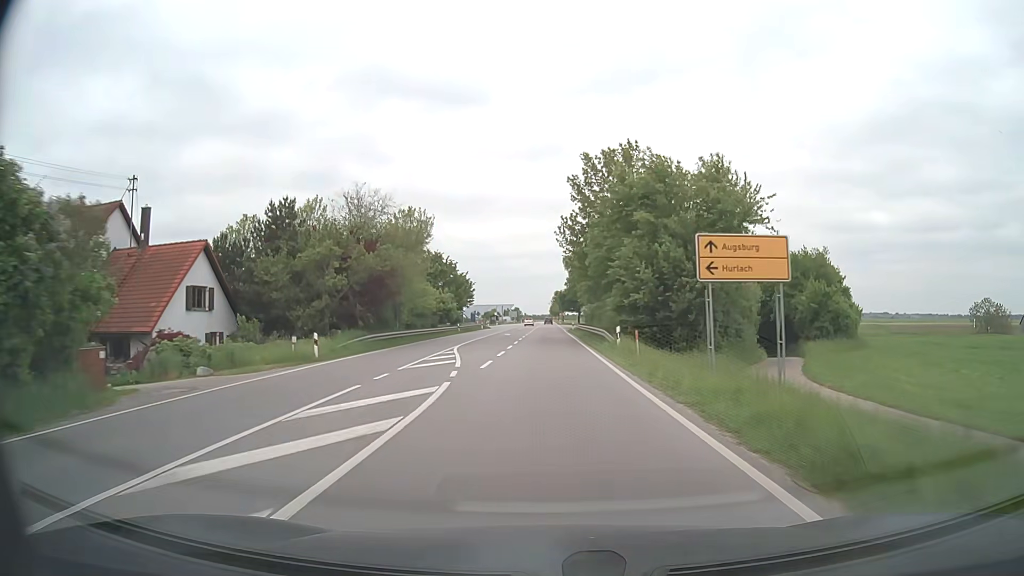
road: secondary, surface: asphalt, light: Day
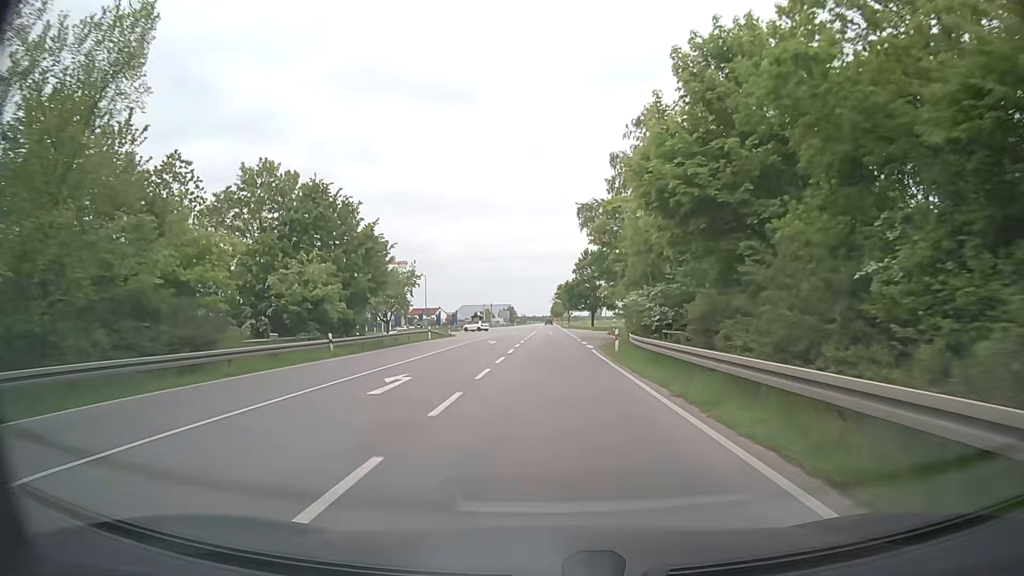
(0.0, +45.0) m; 0°
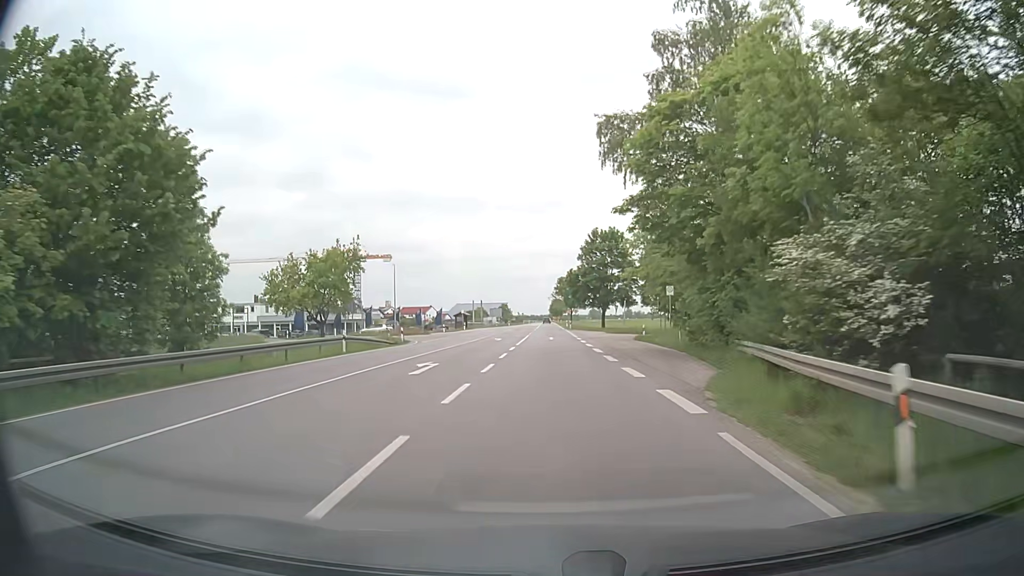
(+0.1, +23.1) m; +1°
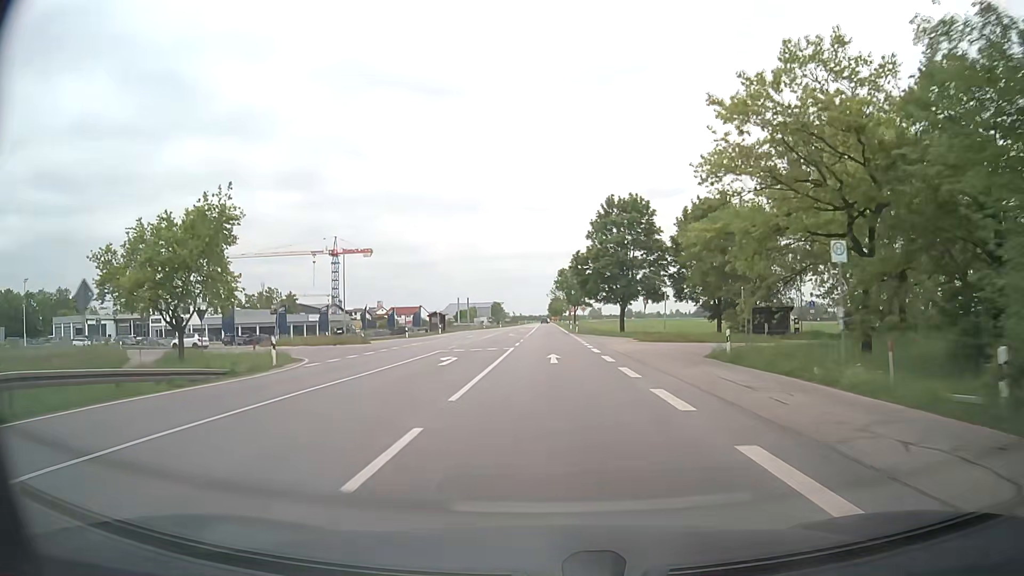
(-0.1, +23.2) m; -1°
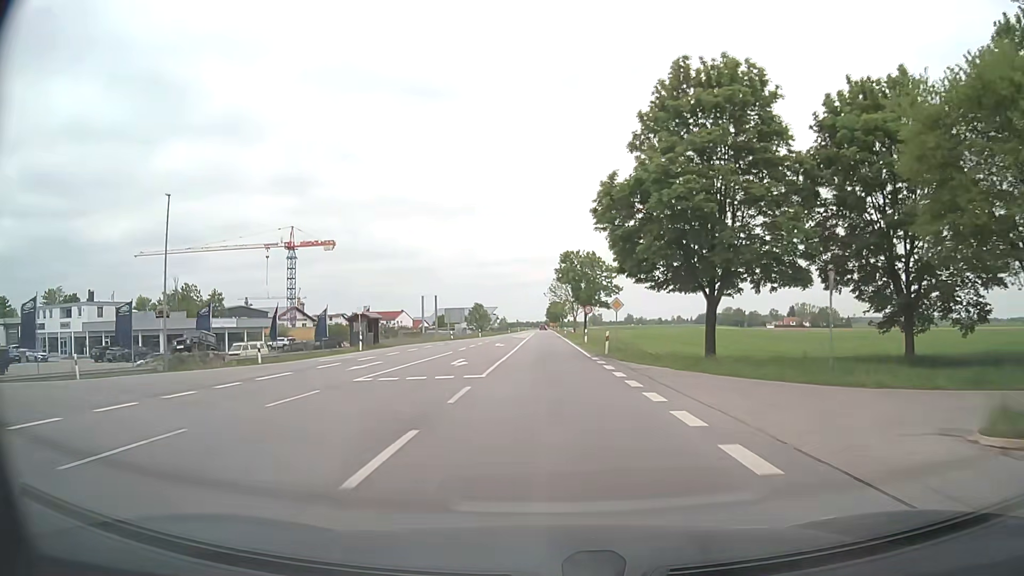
(+0.3, +35.5) m; 0°
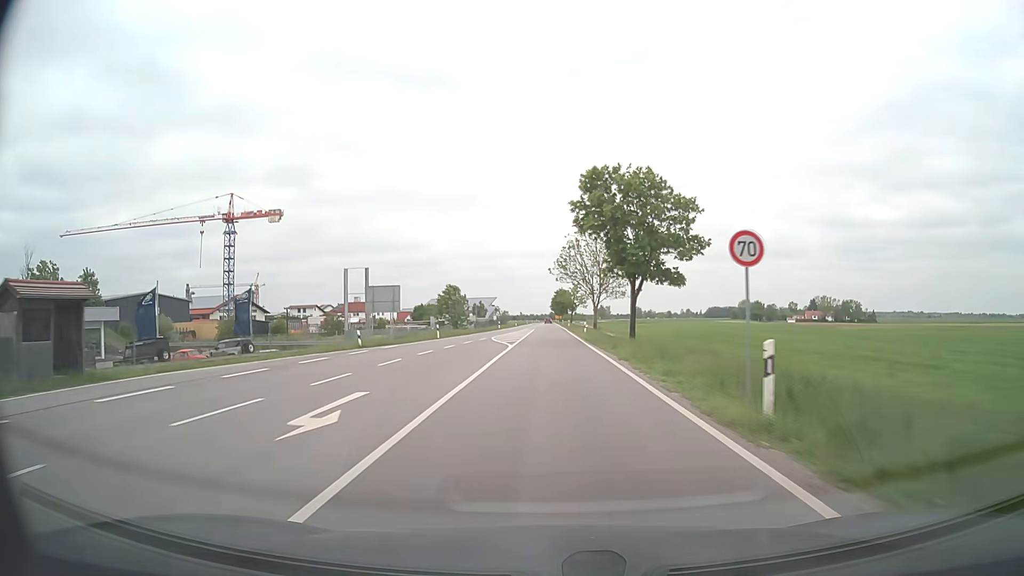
(-0.1, +38.7) m; 0°
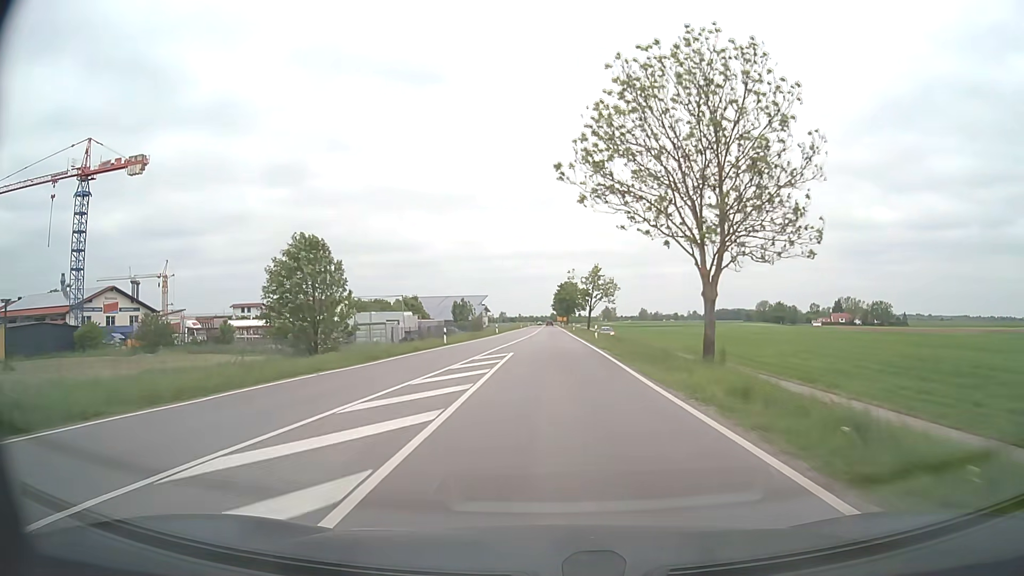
(-0.1, +50.8) m; 0°
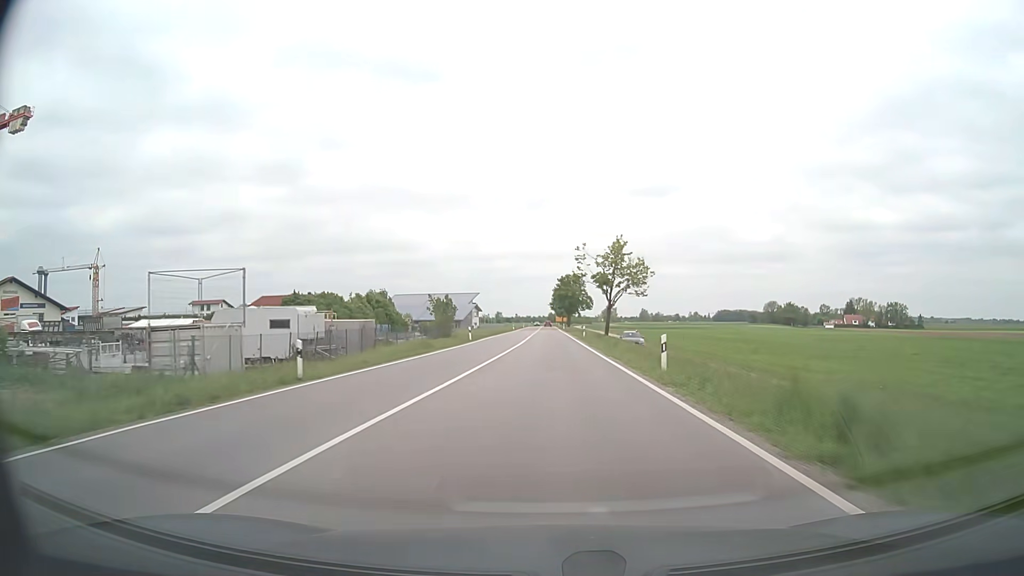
(+0.1, +25.7) m; 0°
(0, +10) (0, +20) (0, +30) (0, +40) (0, +50) (0, +60) (0, +70) (0, +80) (0, +90) (0, +100) m
